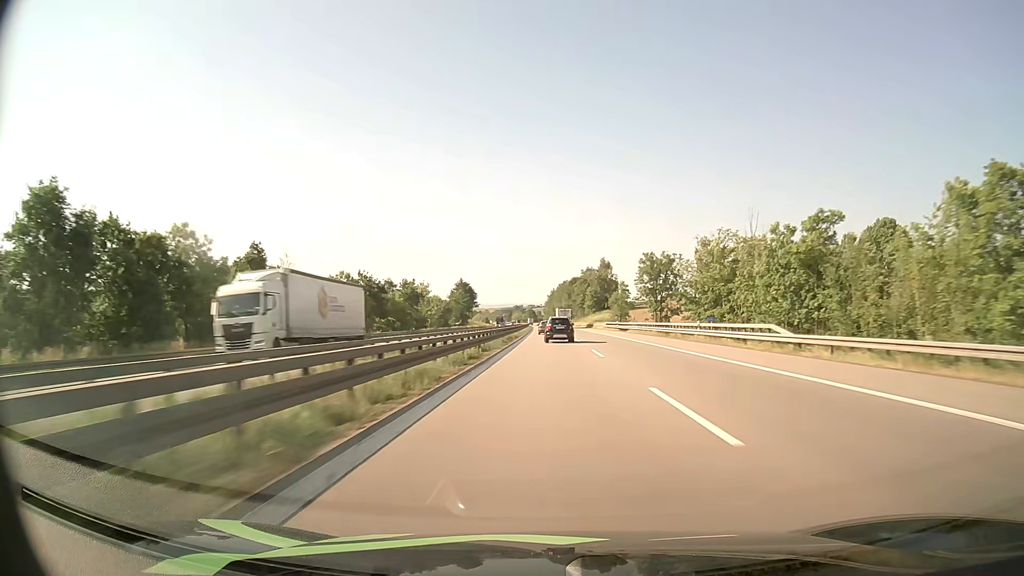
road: motorway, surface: asphalt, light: Day
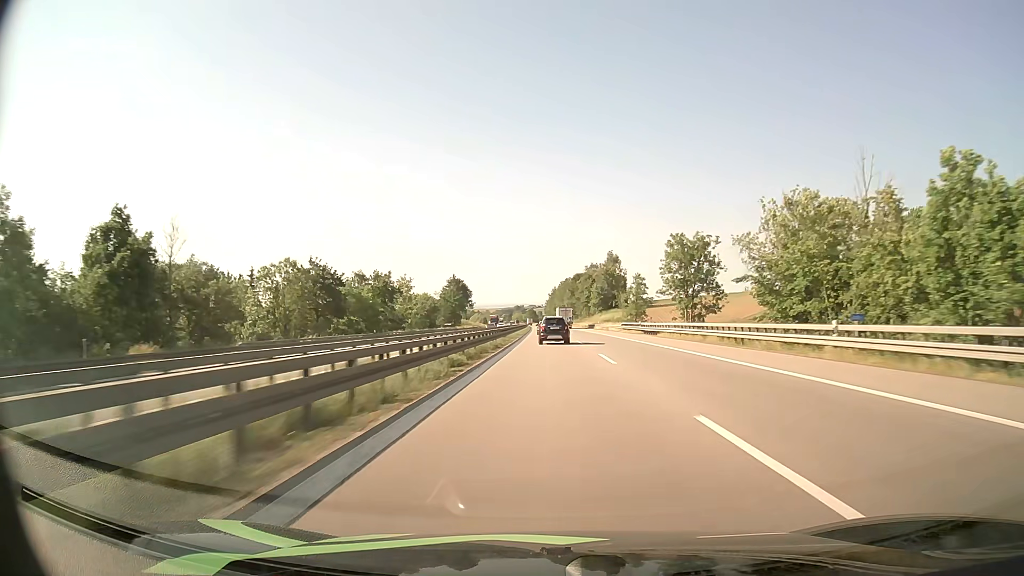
(0.0, +22.0) m; 0°
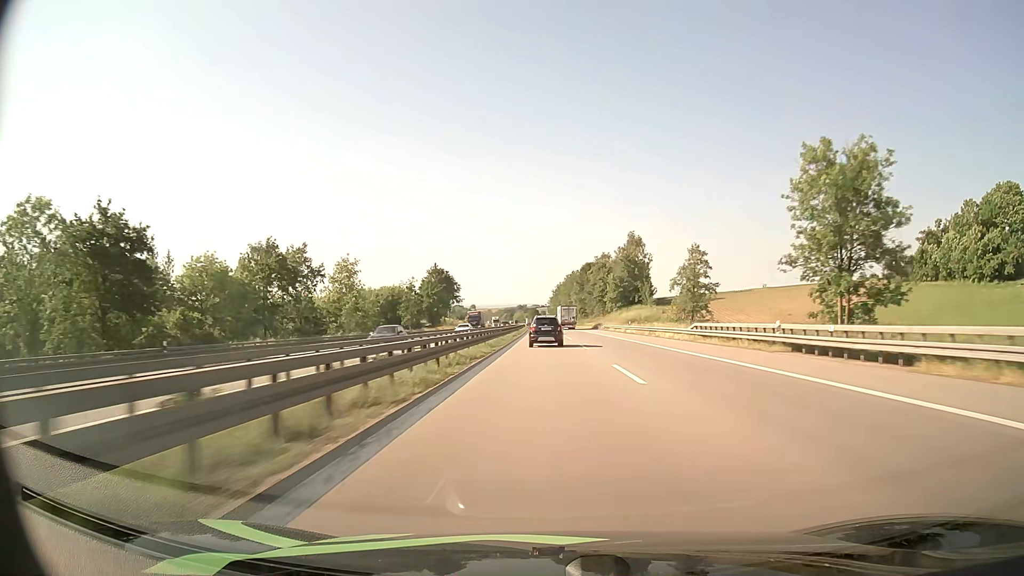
(-0.1, +42.7) m; 0°
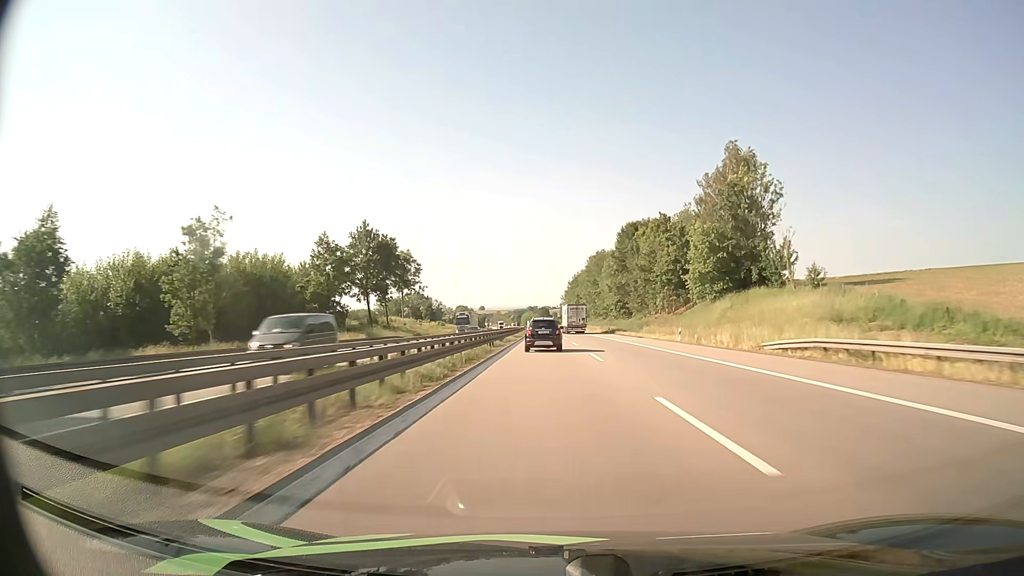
(-0.7, +80.2) m; -1°
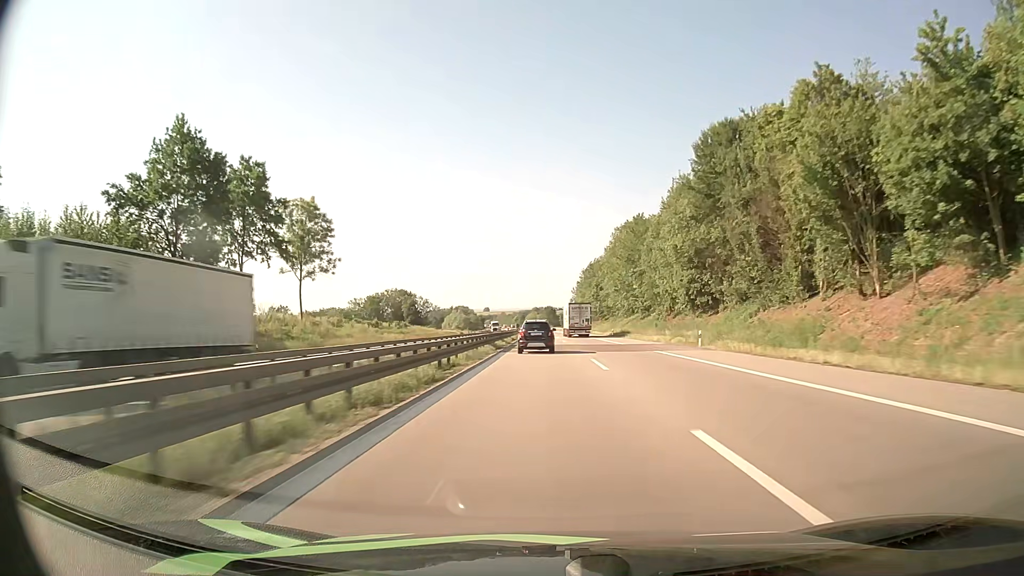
(-0.2, +57.8) m; -1°
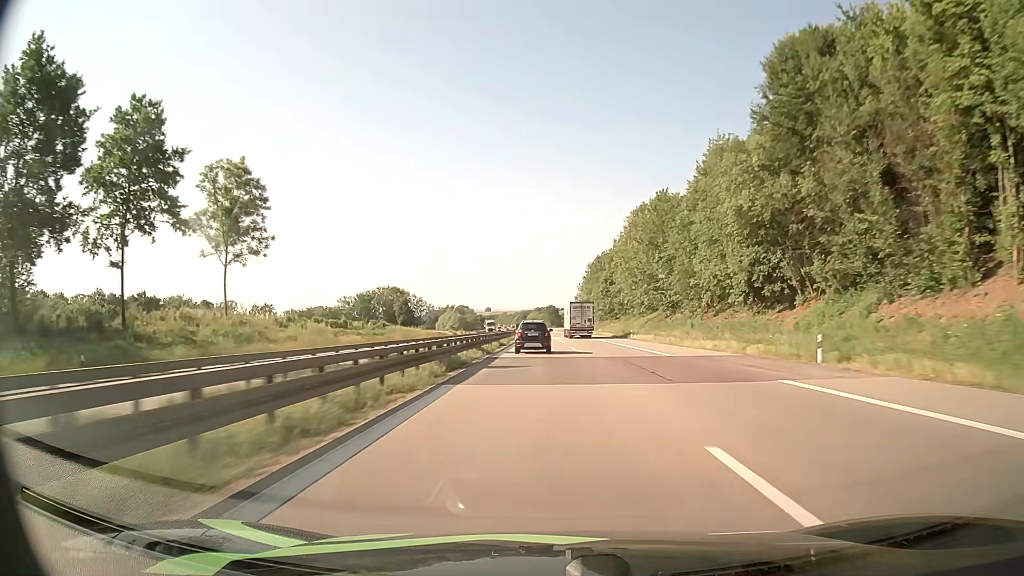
(0.0, +19.2) m; 0°
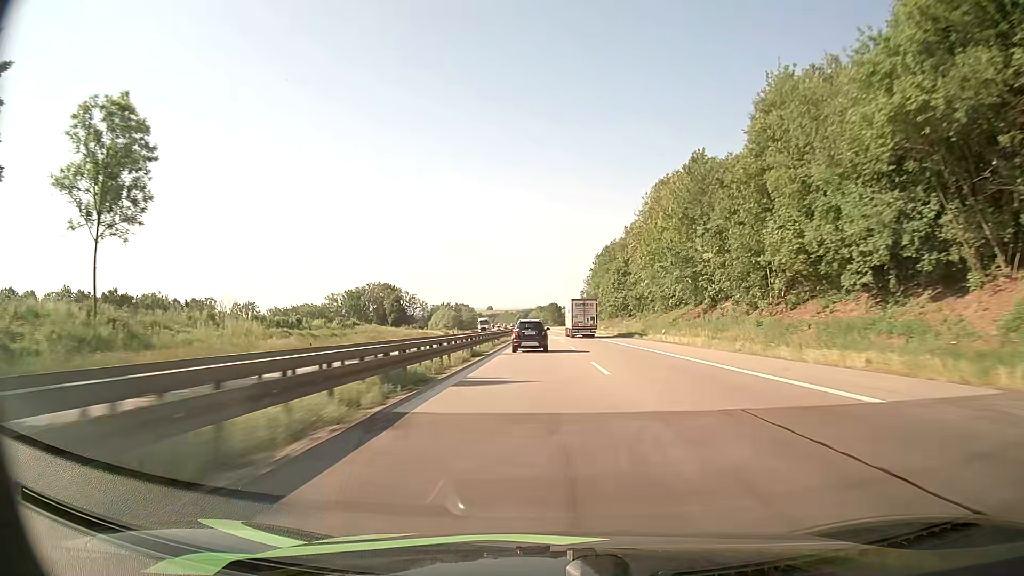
(0.0, +19.3) m; 0°
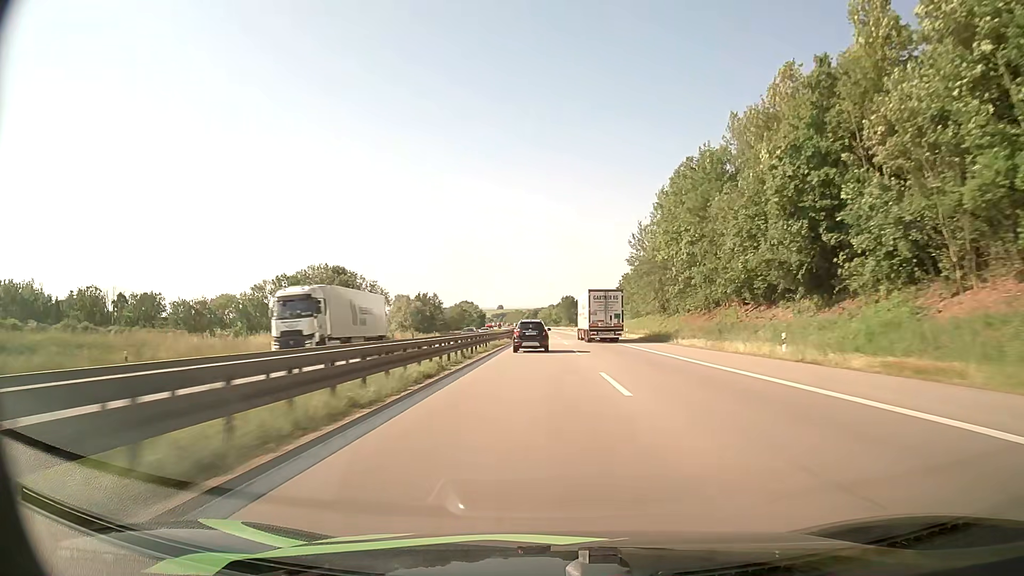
(-0.7, +77.7) m; -1°
(0, +10) (0, +20) (0, +30) (0, +40) (0, +50) (0, +60) (0, +70) (0, +80) (-1, +90) (-1, +100) m
